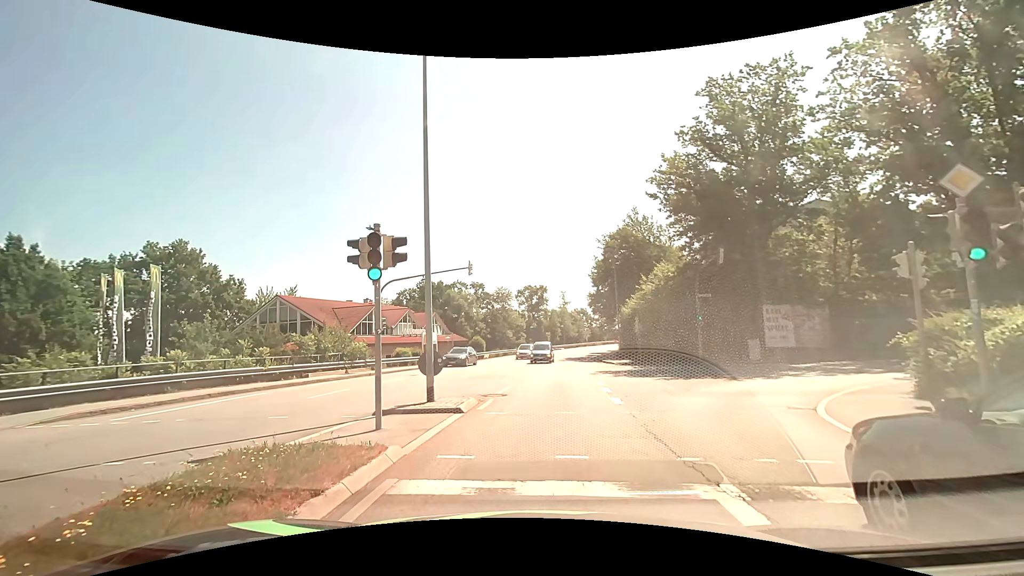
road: tertiary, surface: asphalt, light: Day
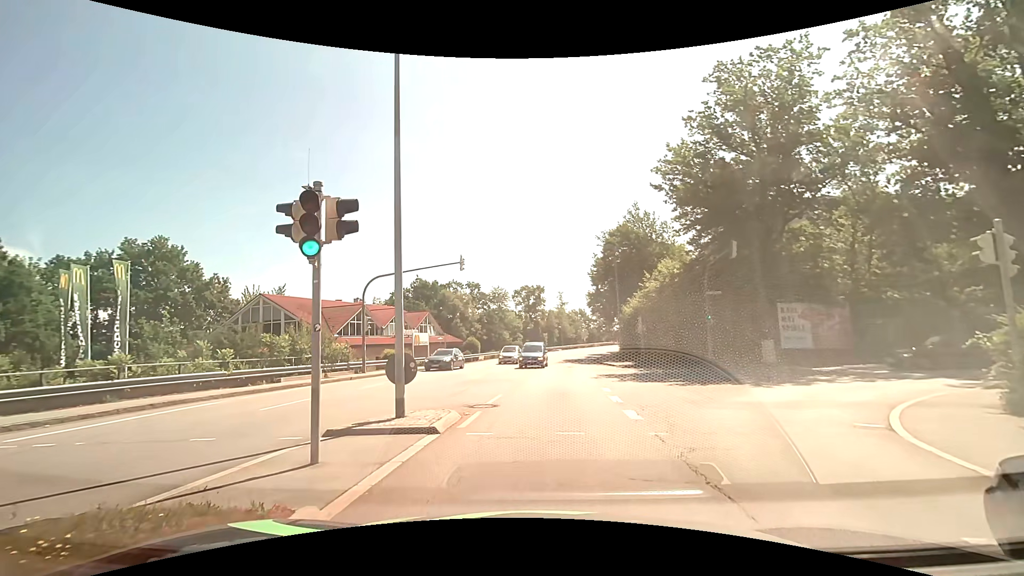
(0.0, +2.4) m; -1°
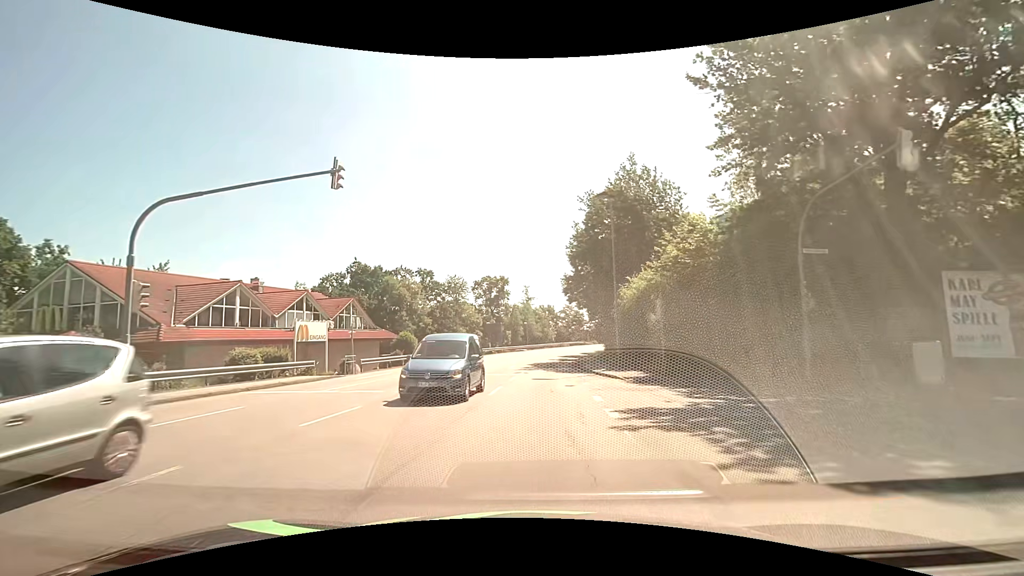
(+0.7, +14.8) m; +5°
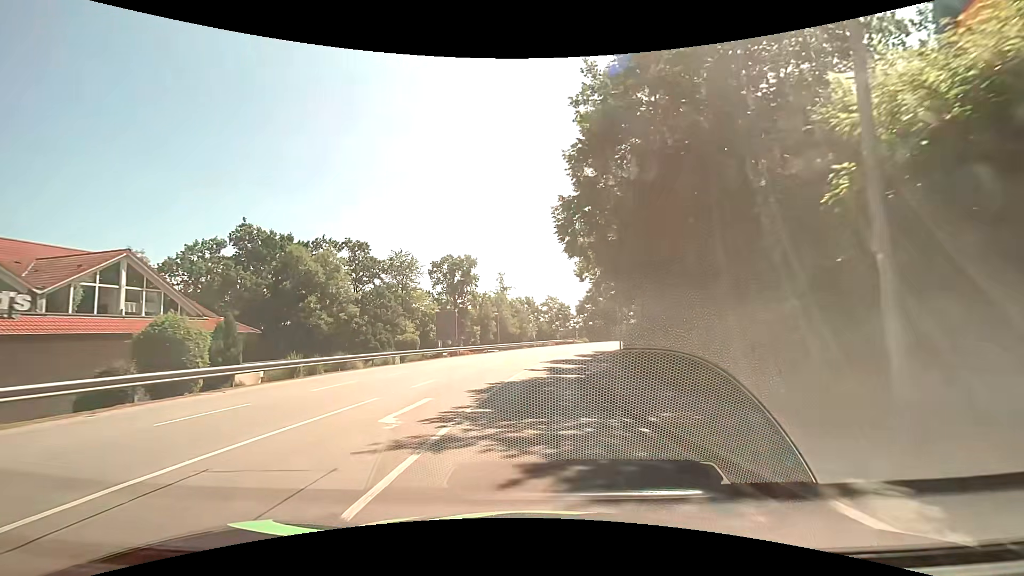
(+0.9, +23.5) m; +3°
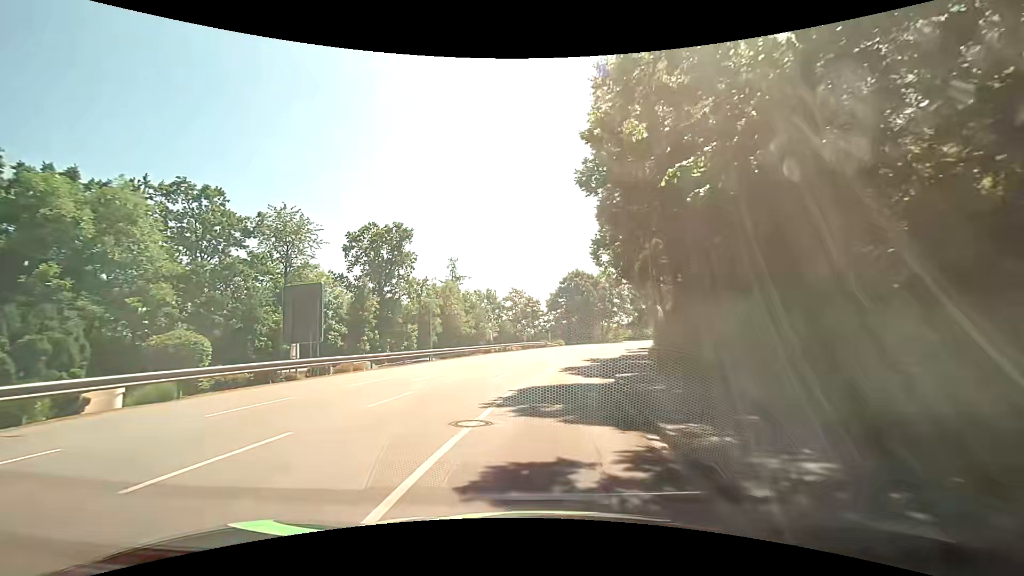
(+0.7, +22.6) m; +3°
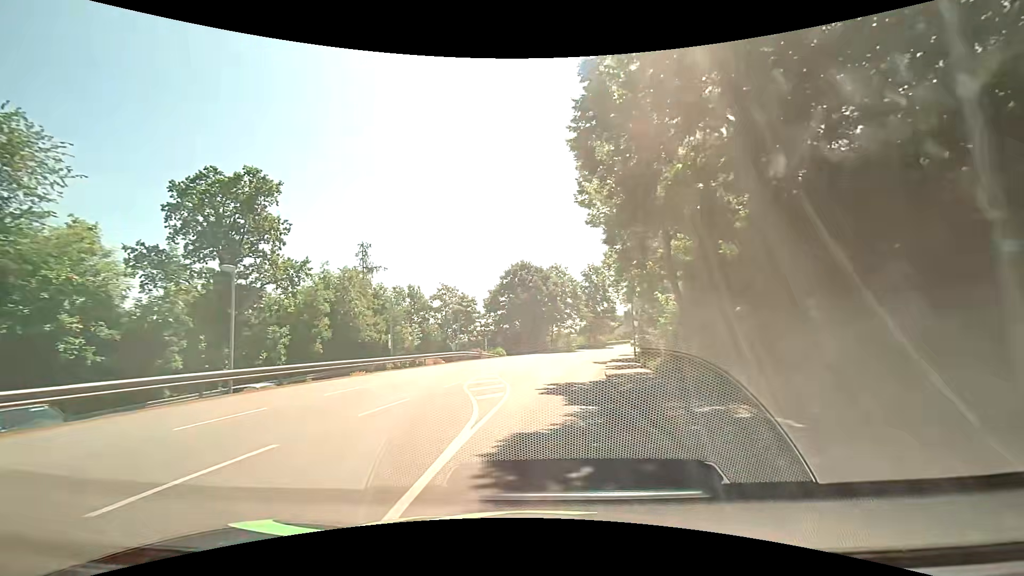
(+1.1, +18.1) m; +7°
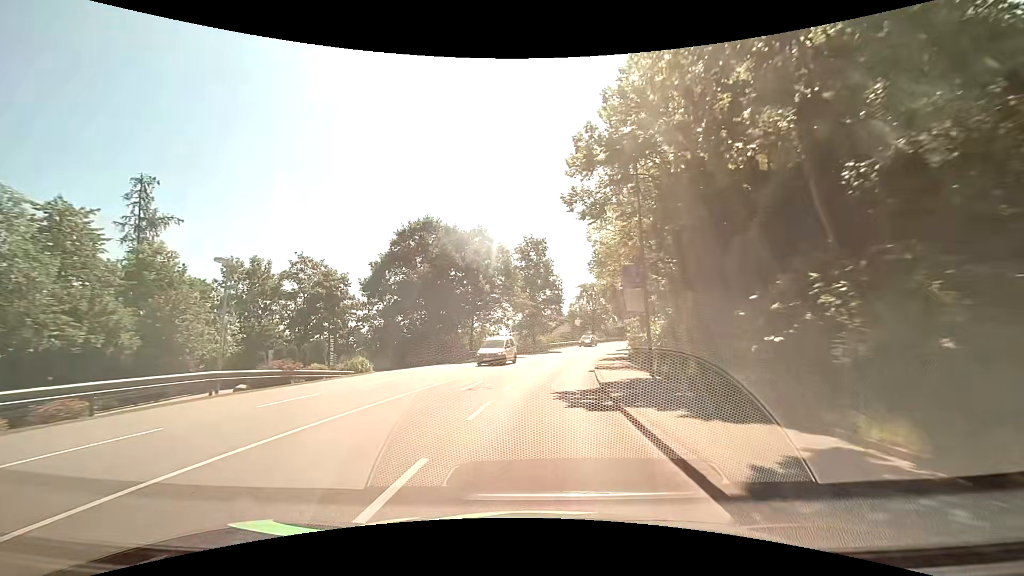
(+2.1, +25.7) m; +8°
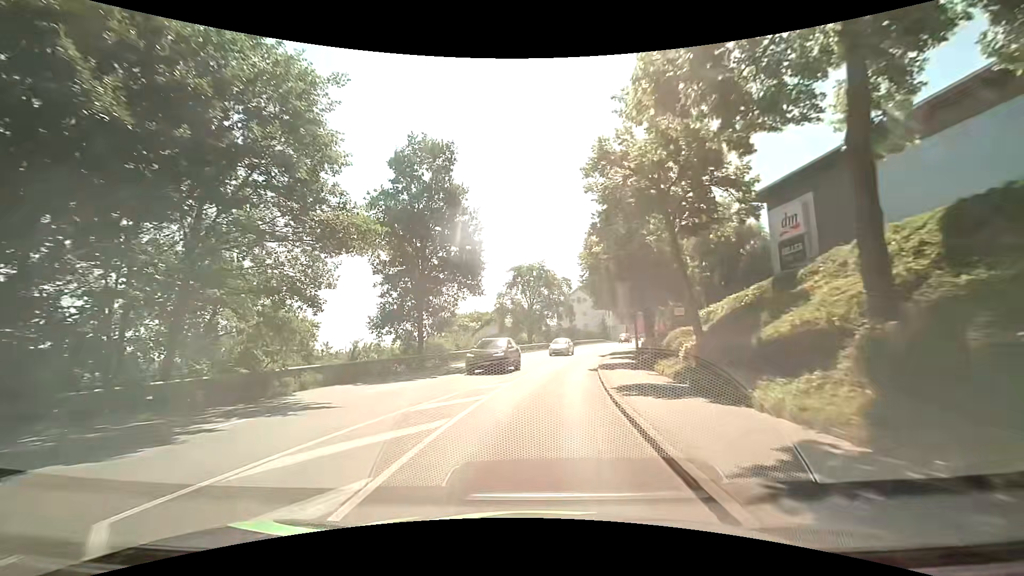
(+2.8, +32.2) m; +9°
(0, +10) (0, +20) (+2, +30) (+4, +40) (+6, +49) (+9, +59) (+12, +69) (+15, +78) (+19, +87) (+23, +96) m
